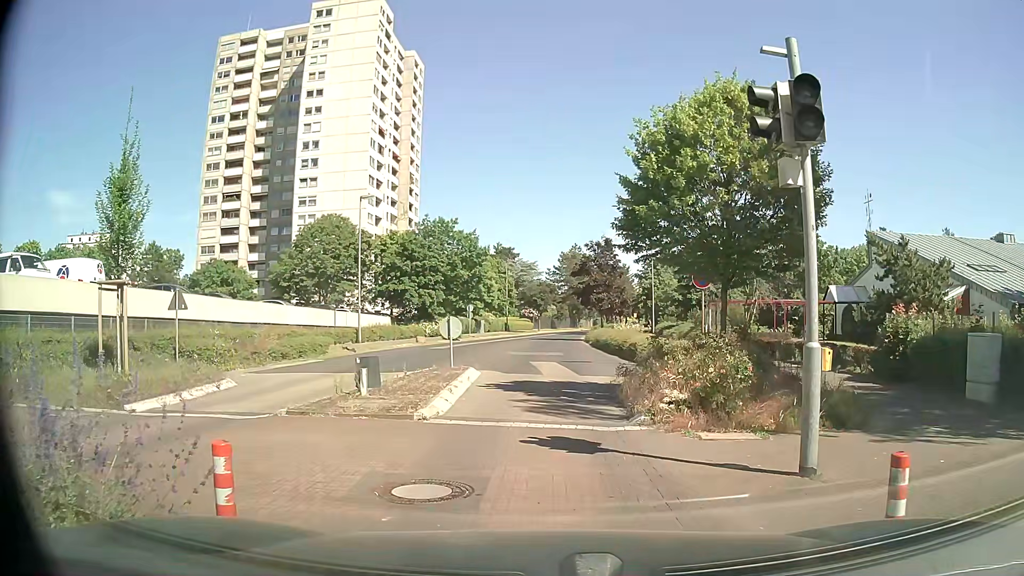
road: residential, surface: paving_stones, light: Day
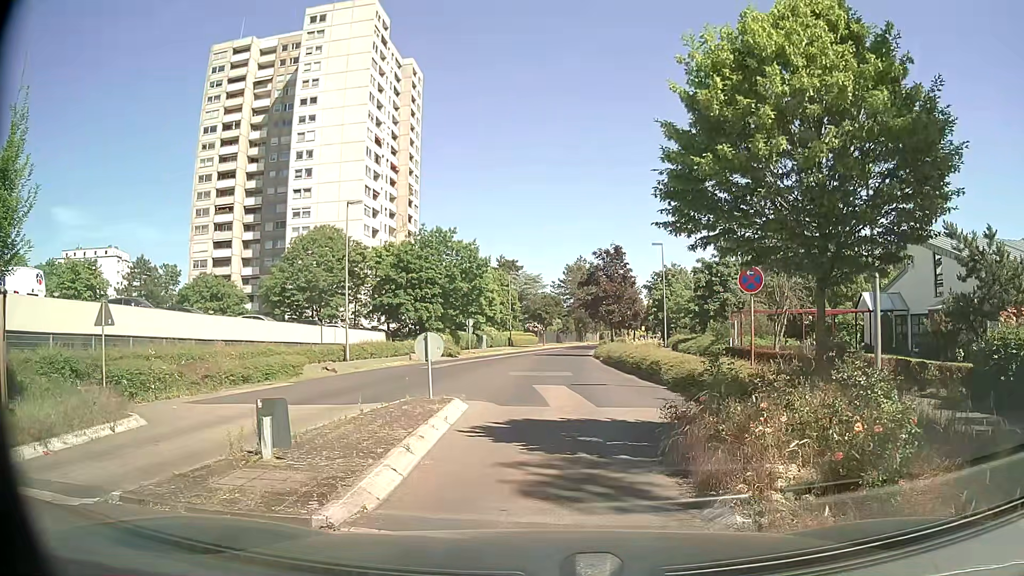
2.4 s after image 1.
(-0.1, +4.4) m; -3°
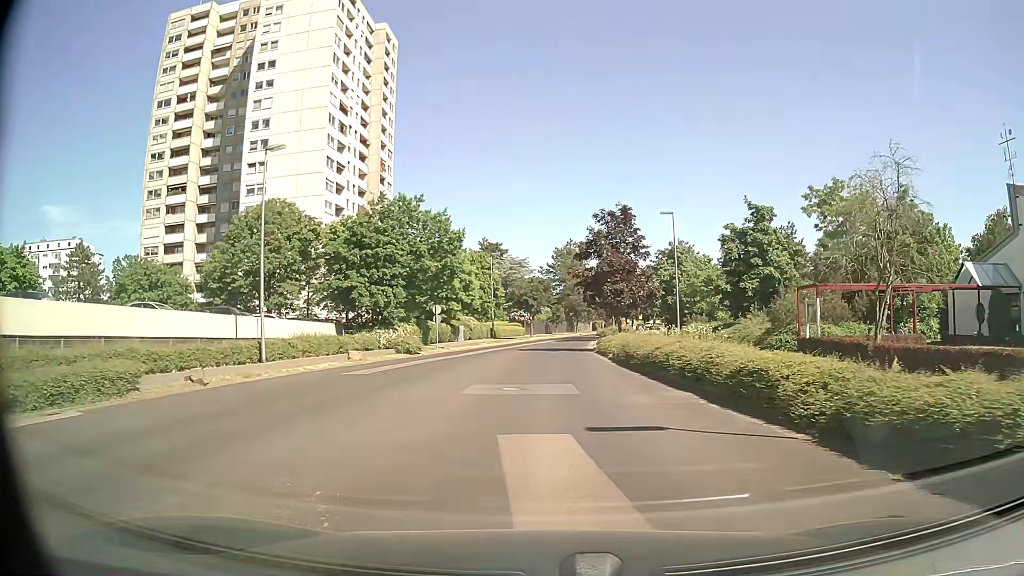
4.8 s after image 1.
(+0.5, +12.3) m; +2°
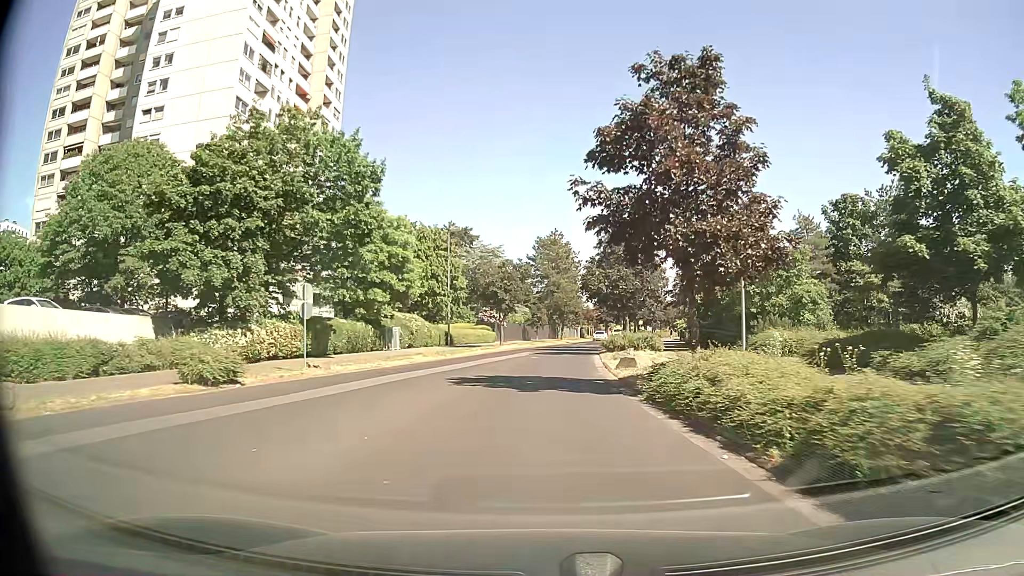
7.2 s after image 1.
(+0.5, +23.2) m; +2°
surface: asphalt
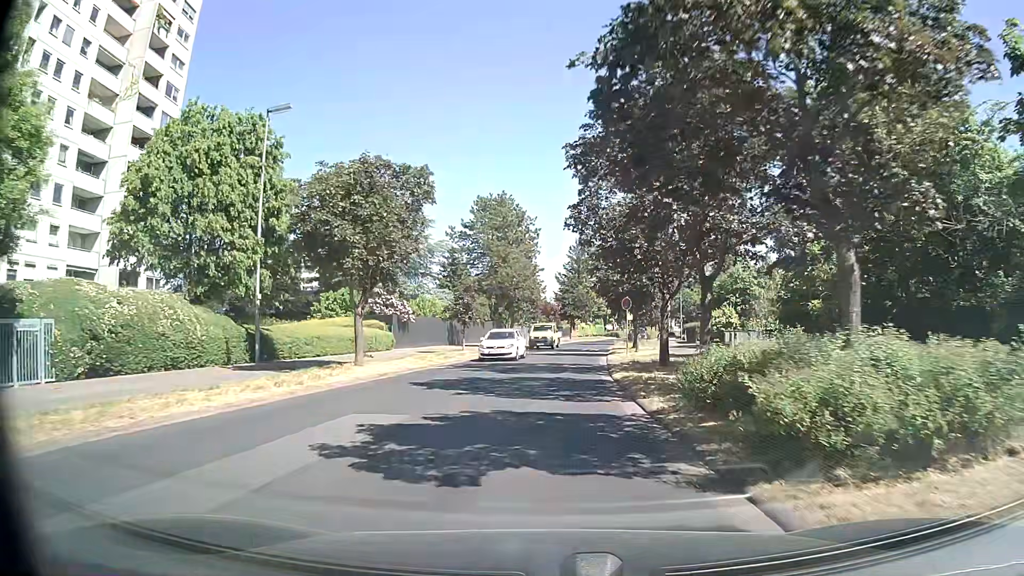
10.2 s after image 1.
(+0.9, +32.8) m; +4°
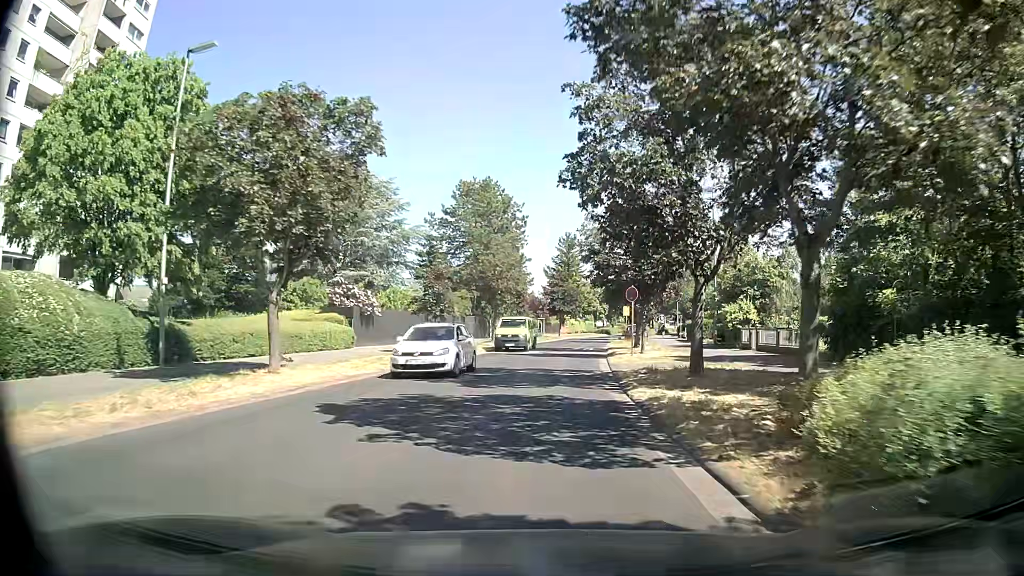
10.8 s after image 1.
(0.0, +6.4) m; +1°
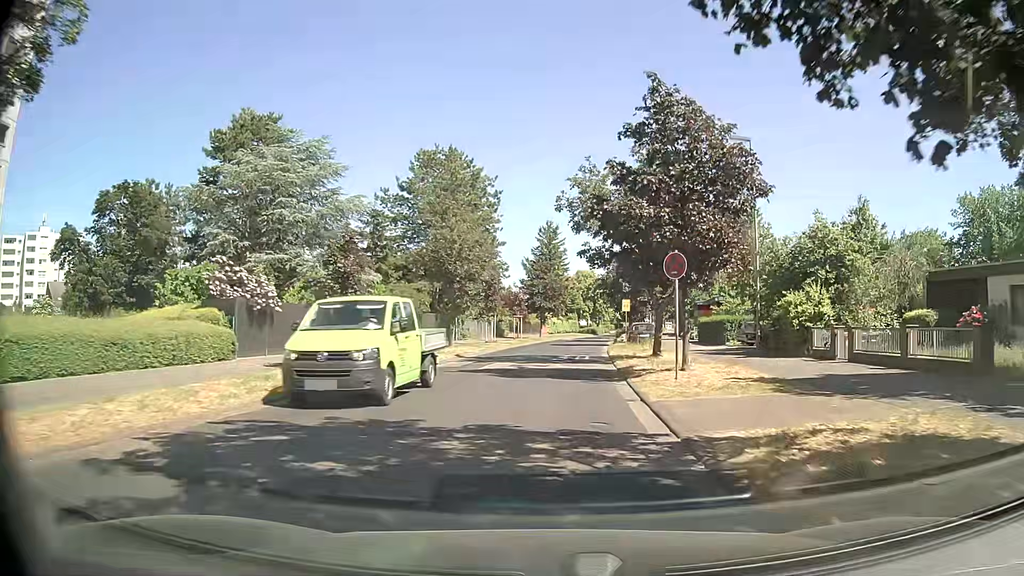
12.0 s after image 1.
(+0.2, +12.8) m; +2°
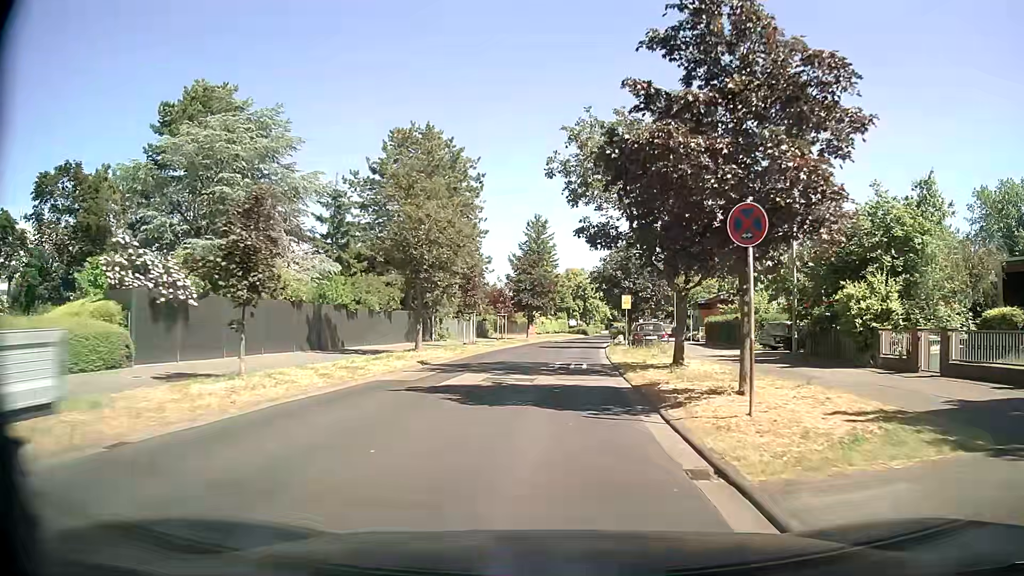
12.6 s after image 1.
(+0.1, +6.3) m; 0°
(0, +10) (+1, +20) (+2, +30) (+3, +40) (+4, +50) (+5, +60) (+7, +70) (+8, +79) (+10, +89) (+12, +99) m
